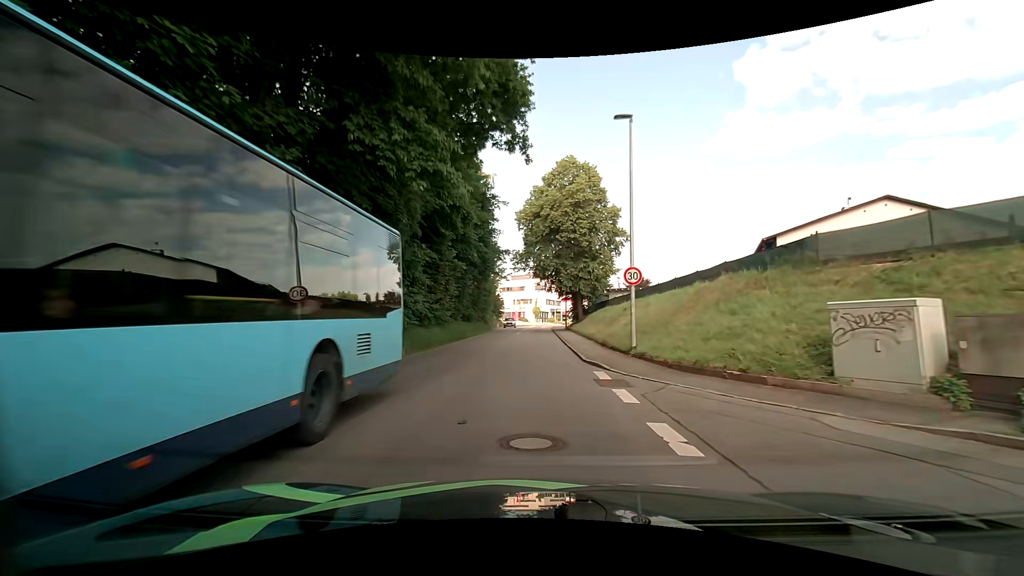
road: tertiary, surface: asphalt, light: Day
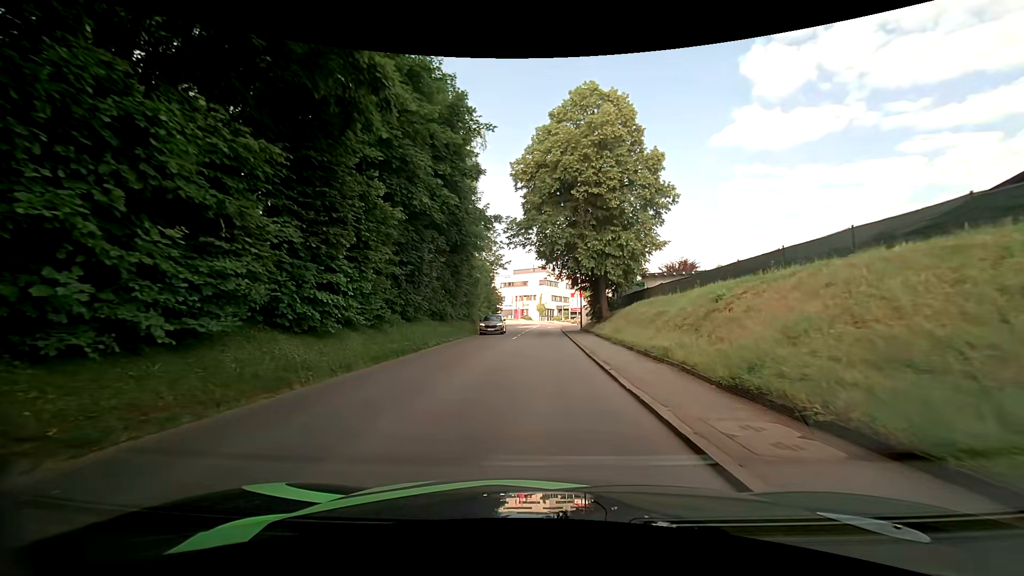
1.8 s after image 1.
(-0.2, +14.6) m; -1°
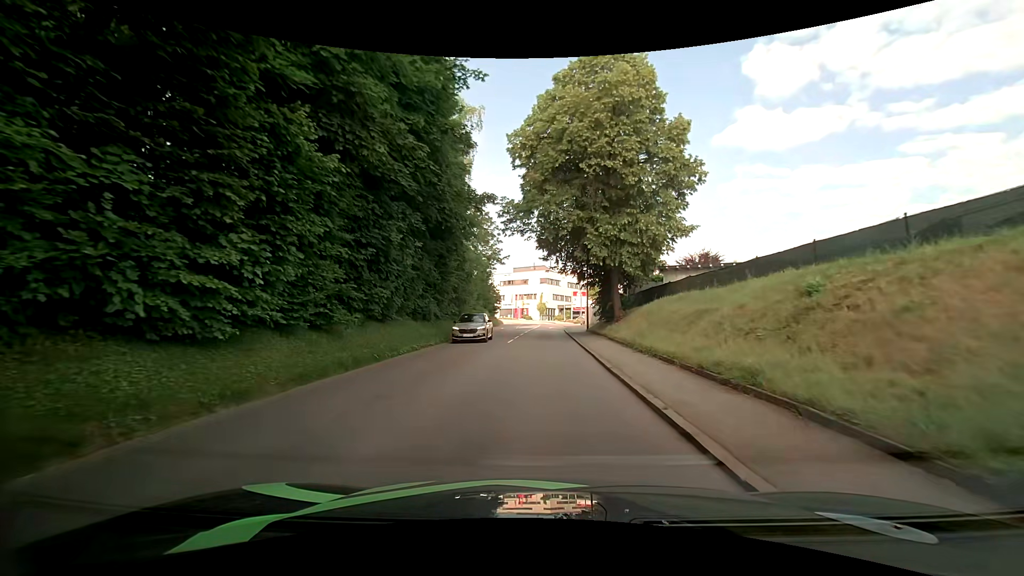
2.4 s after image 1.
(0.0, +4.9) m; +1°
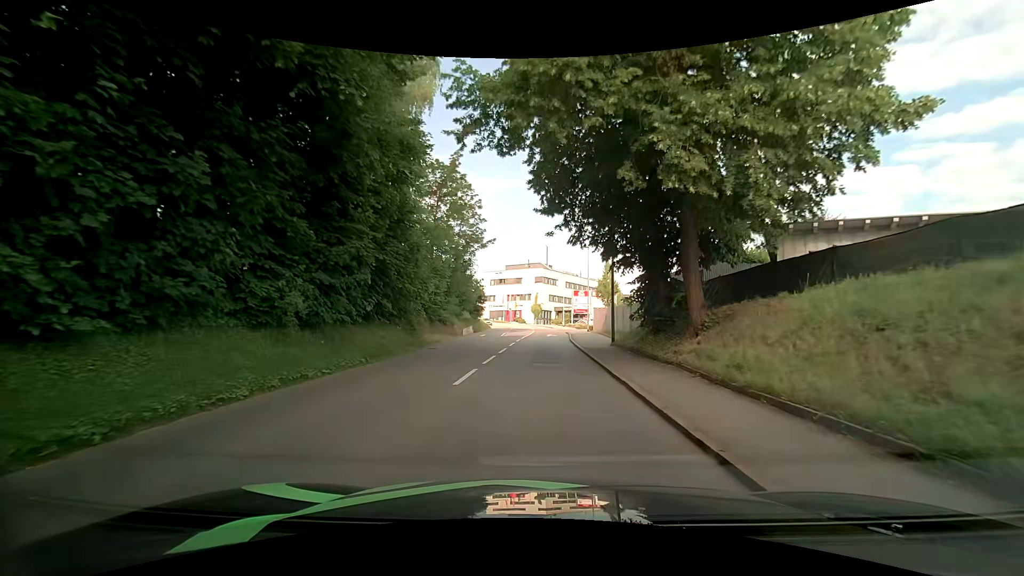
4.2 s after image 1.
(-0.2, +14.5) m; 0°
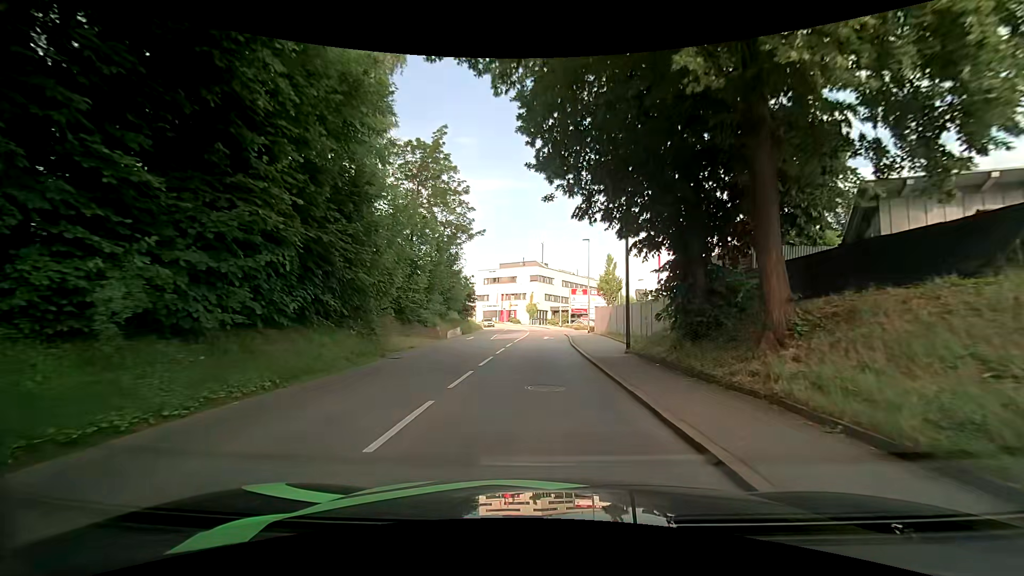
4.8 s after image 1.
(0.0, +4.8) m; +1°
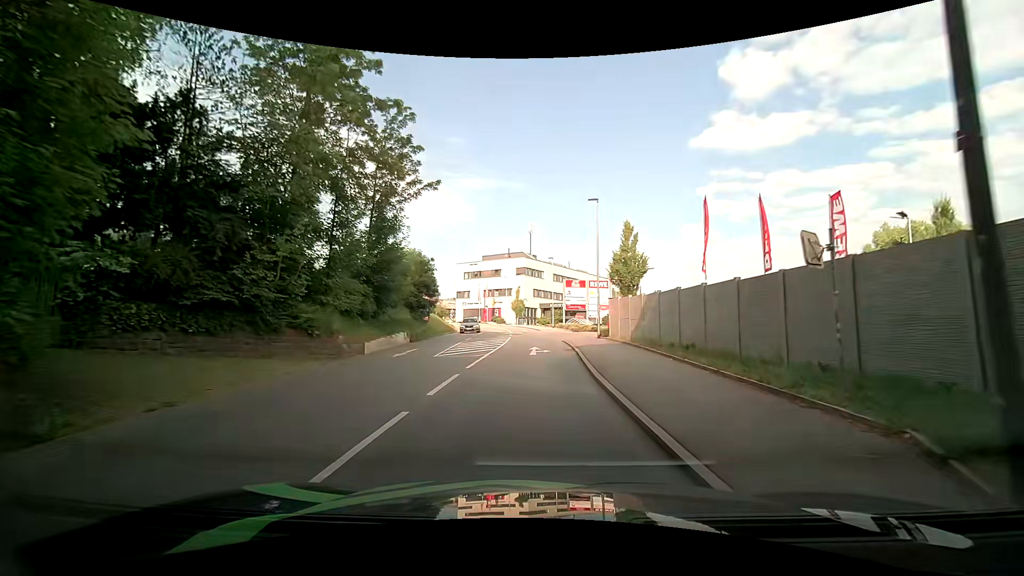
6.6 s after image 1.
(0.0, +14.5) m; 0°
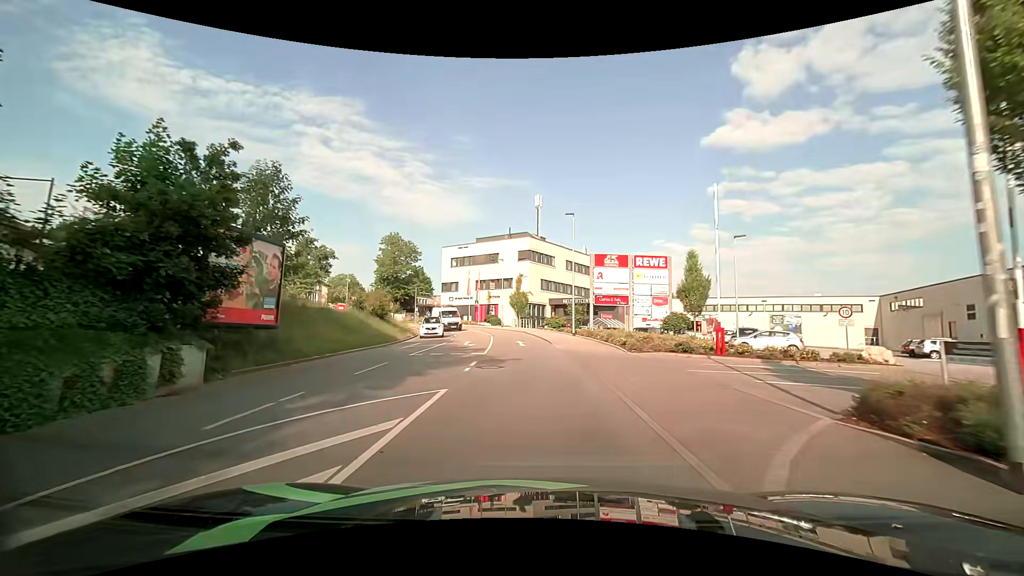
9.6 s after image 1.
(+0.2, +24.7) m; -1°
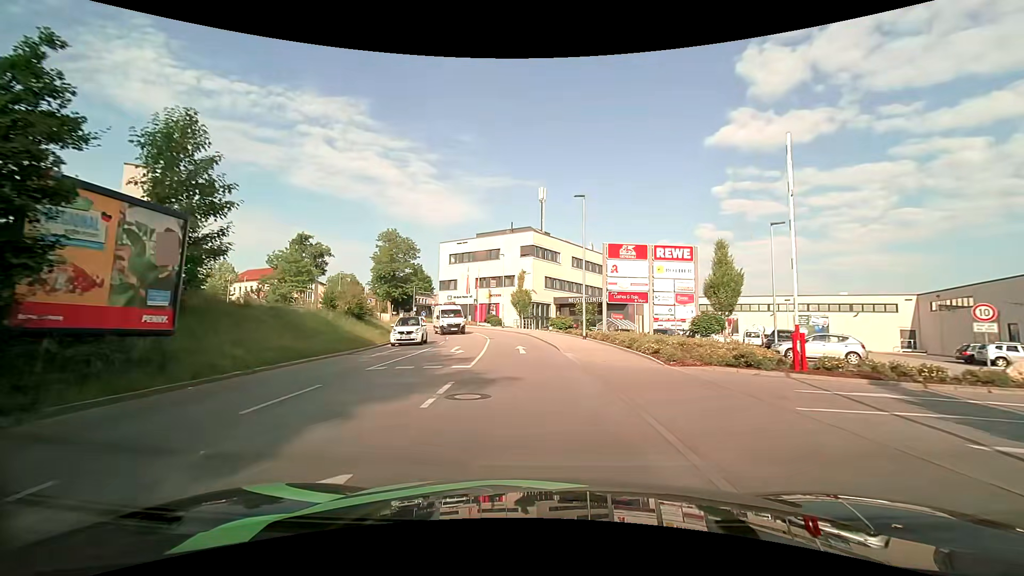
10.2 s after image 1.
(0.0, +4.9) m; 0°
